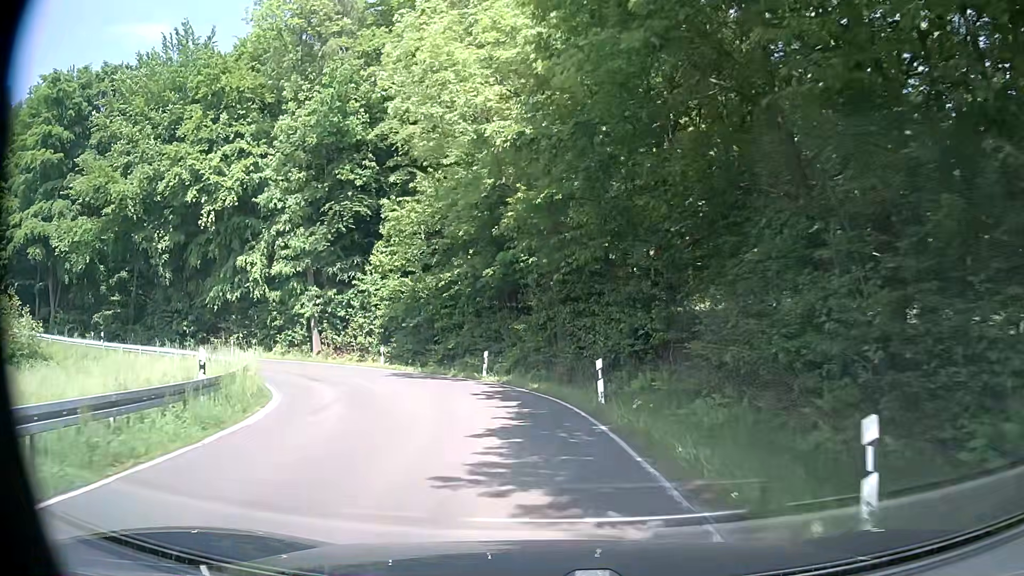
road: secondary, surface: asphalt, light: Day
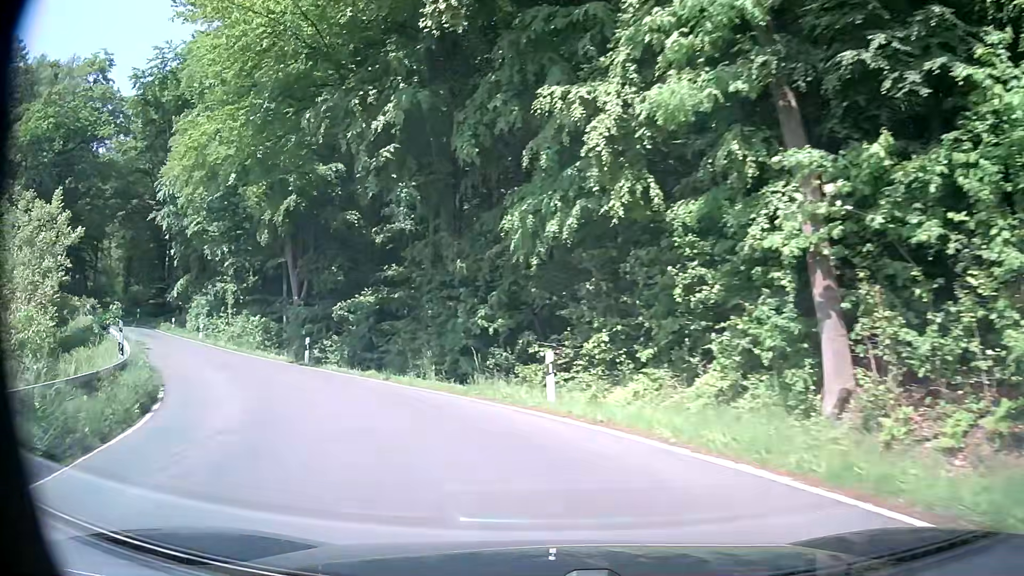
(-8.0, +29.3) m; -43°
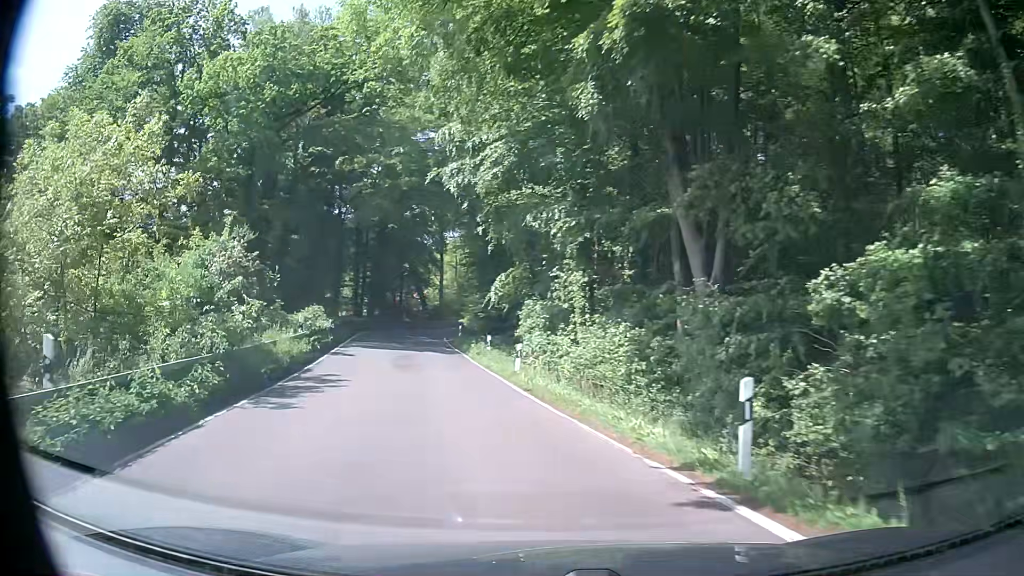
(-5.5, +17.3) m; -34°
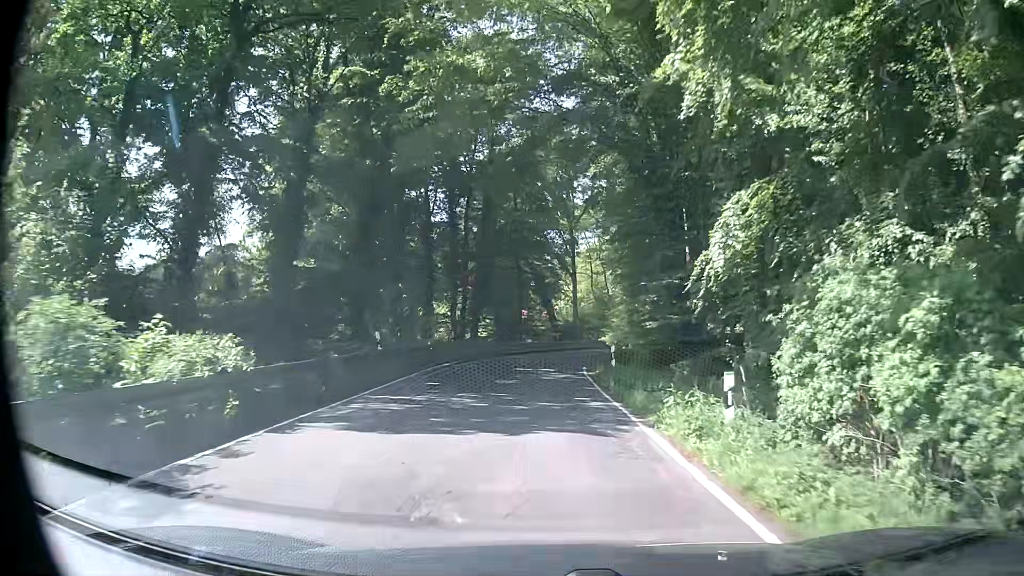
(-3.0, +18.7) m; -13°
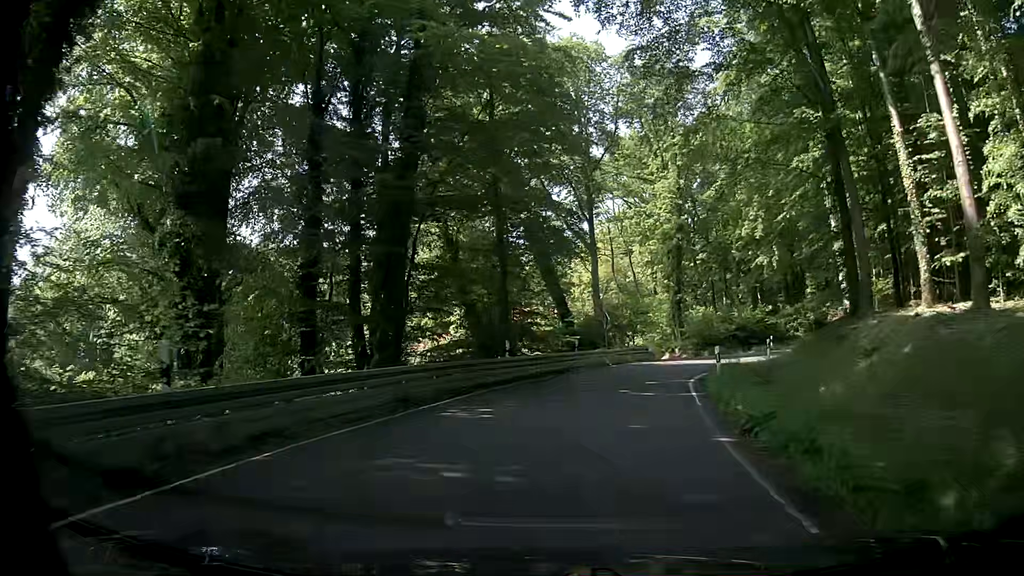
(-0.3, +25.1) m; 0°
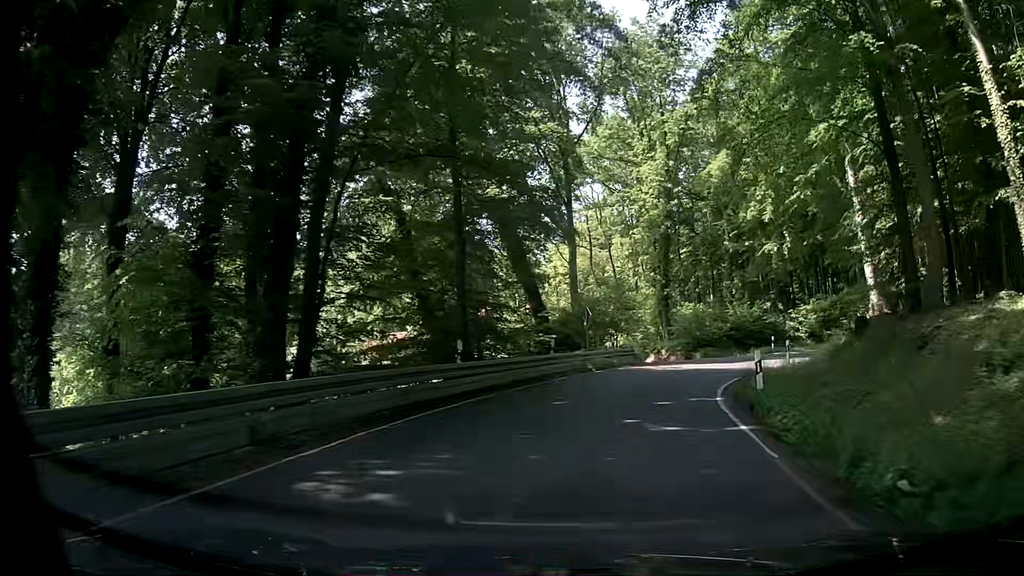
(-0.2, +6.0) m; -2°
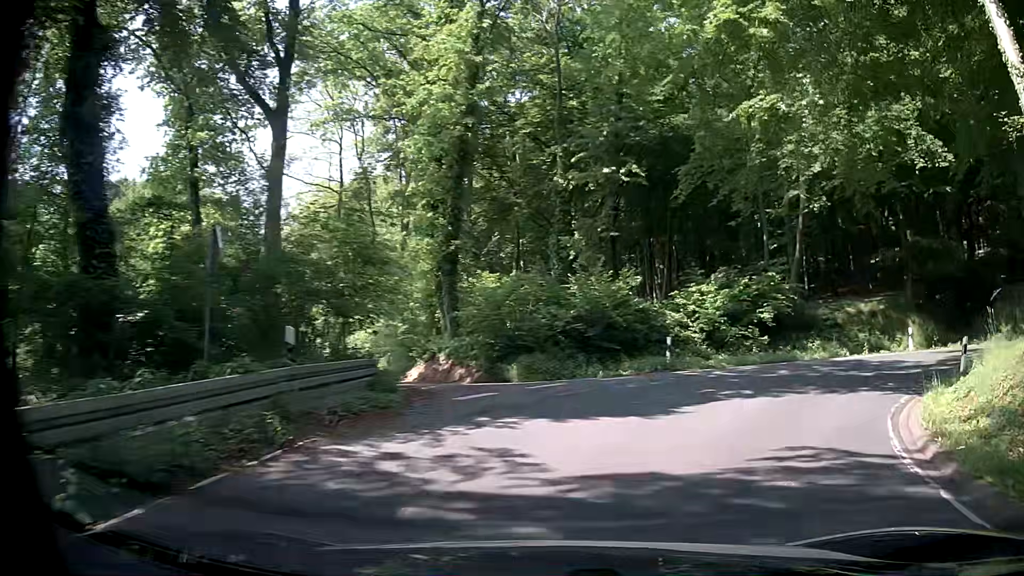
(+3.6, +21.8) m; +18°
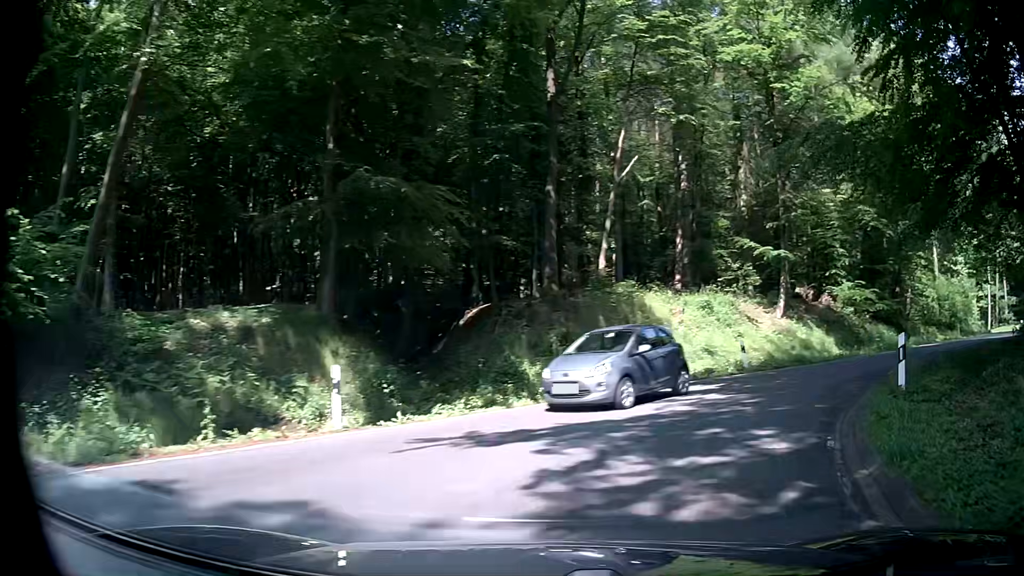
(+8.1, +17.0) m; +49°
(+3, +10) (+9, +17) (+17, +24) (+25, +30) (+33, +36) (+41, +41) (+49, +47) (+58, +52) (+66, +57) (+76, +61) m
